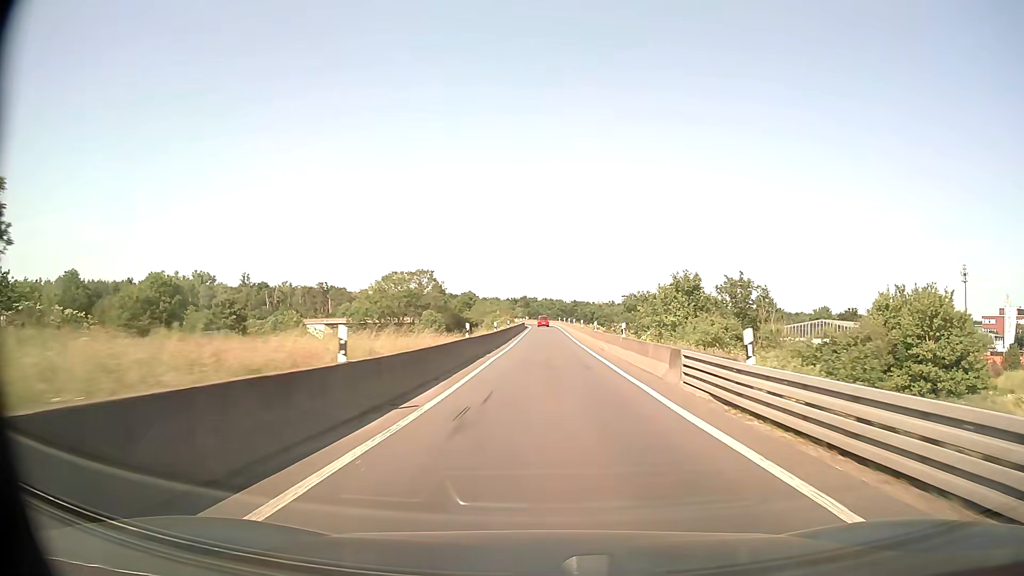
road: motorway_link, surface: asphalt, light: Day
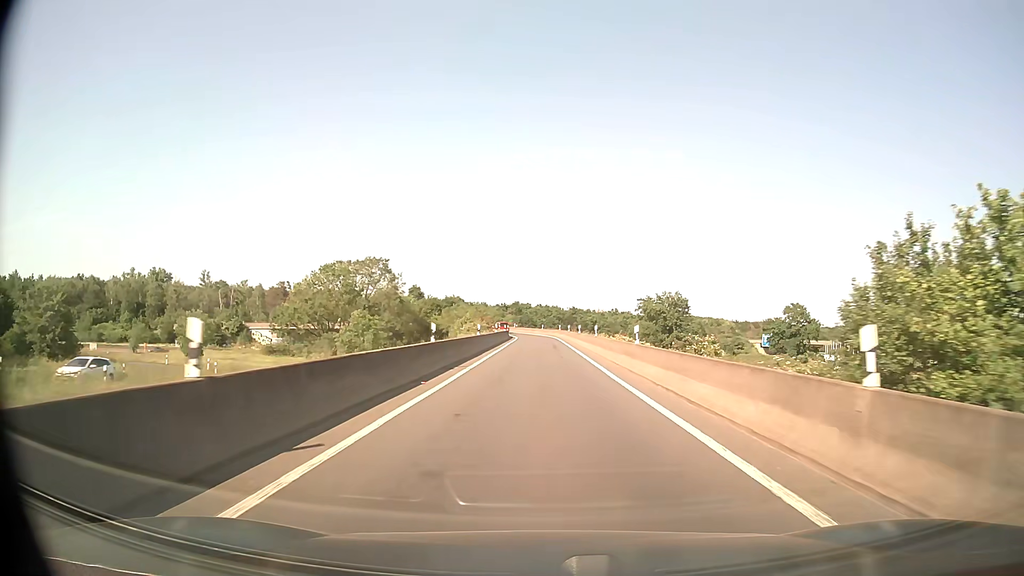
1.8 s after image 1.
(+0.4, +36.8) m; +1°
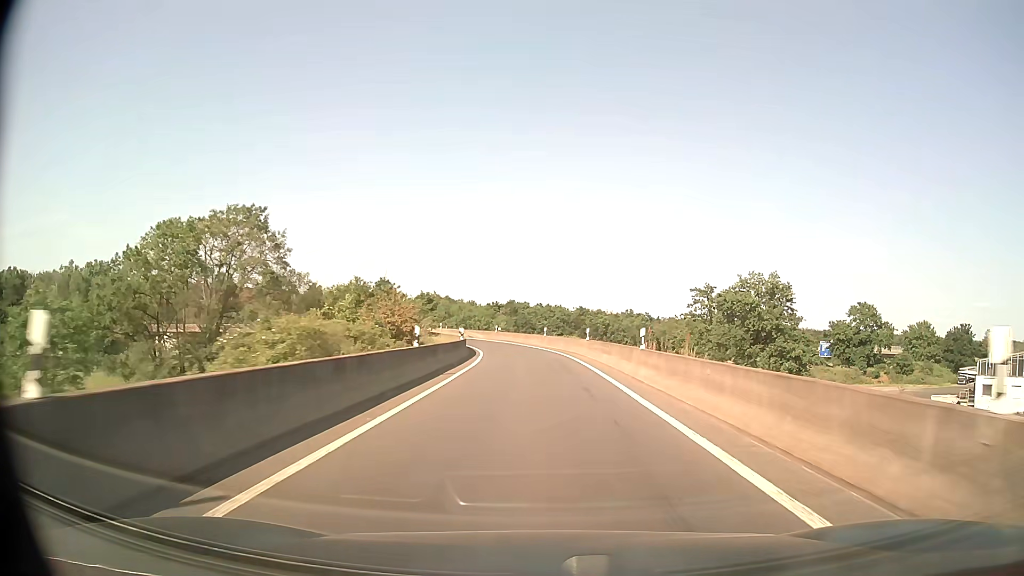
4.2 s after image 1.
(-0.2, +47.3) m; 0°
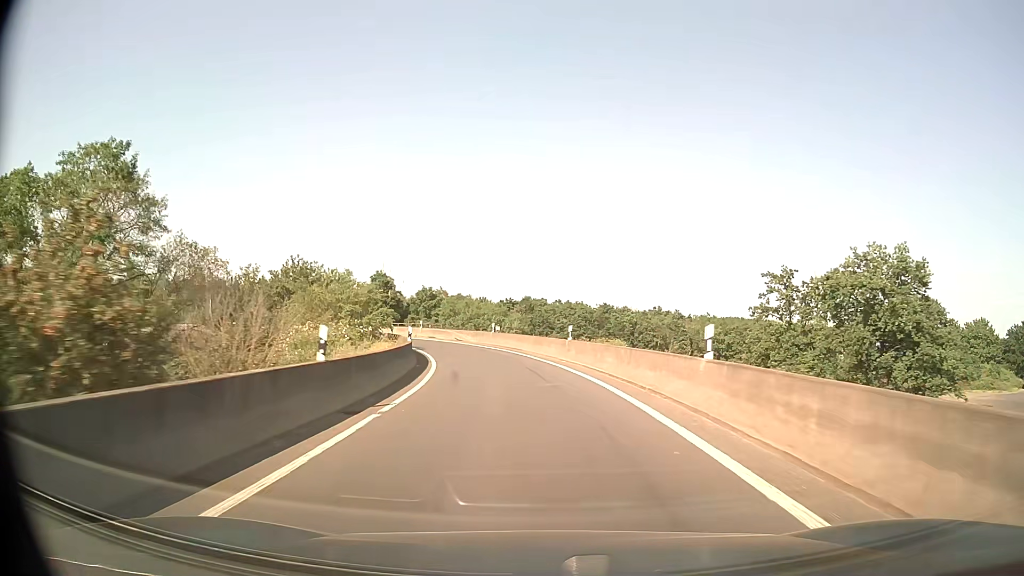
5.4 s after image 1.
(-0.1, +22.8) m; -1°
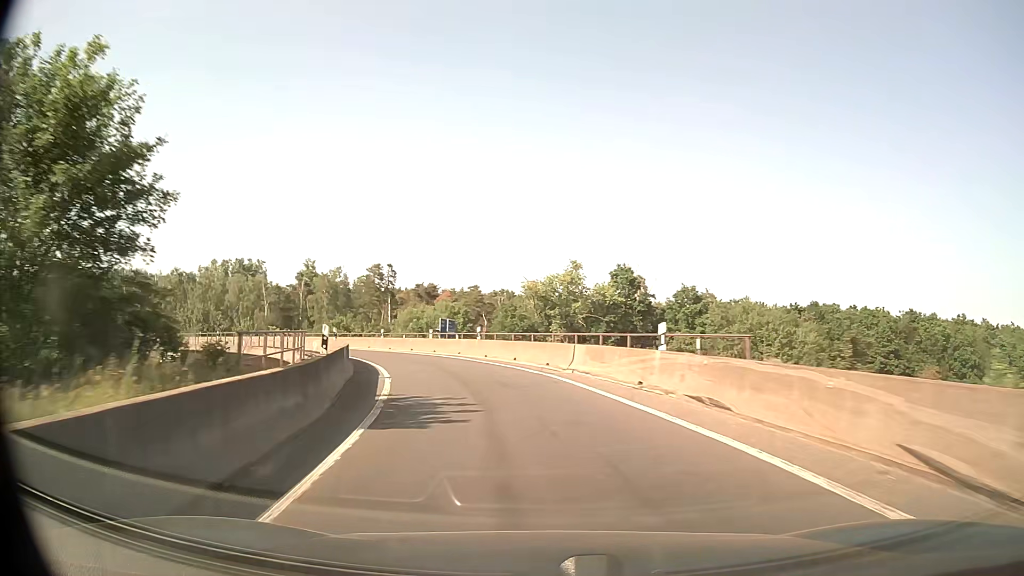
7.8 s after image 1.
(-6.9, +43.4) m; -22°
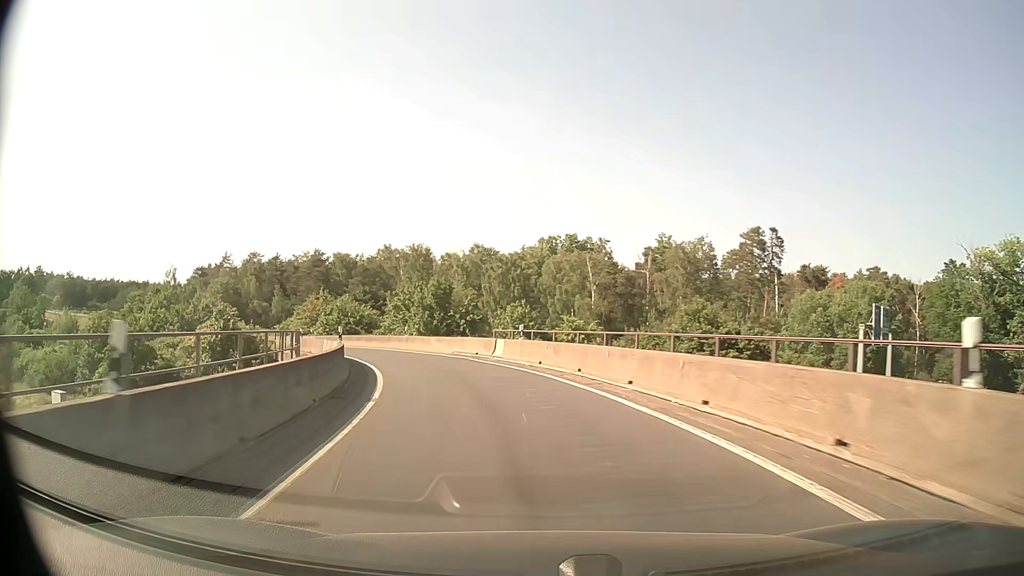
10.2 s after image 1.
(-11.0, +40.0) m; -31°
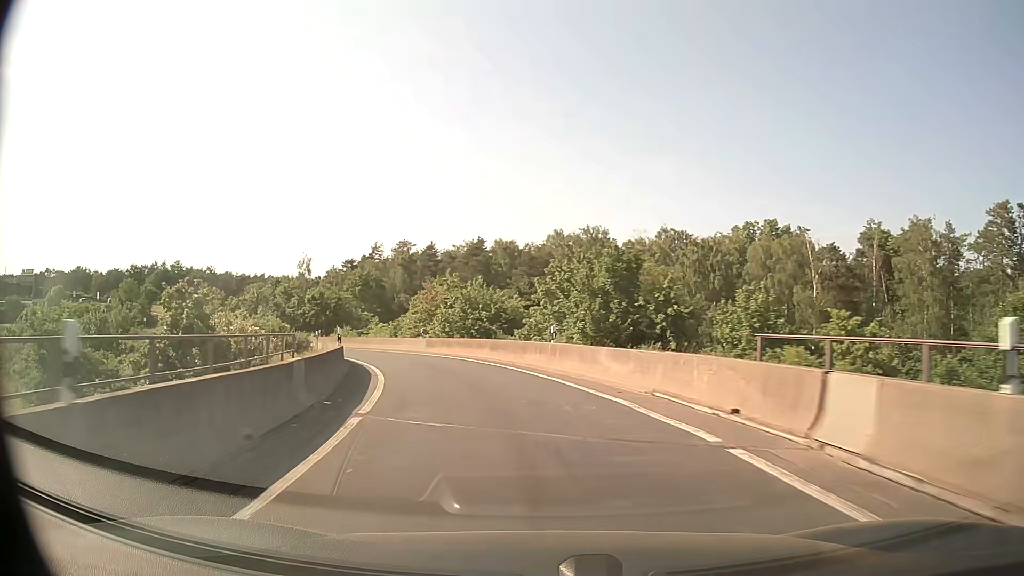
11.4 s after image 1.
(-2.8, +20.3) m; -16°
